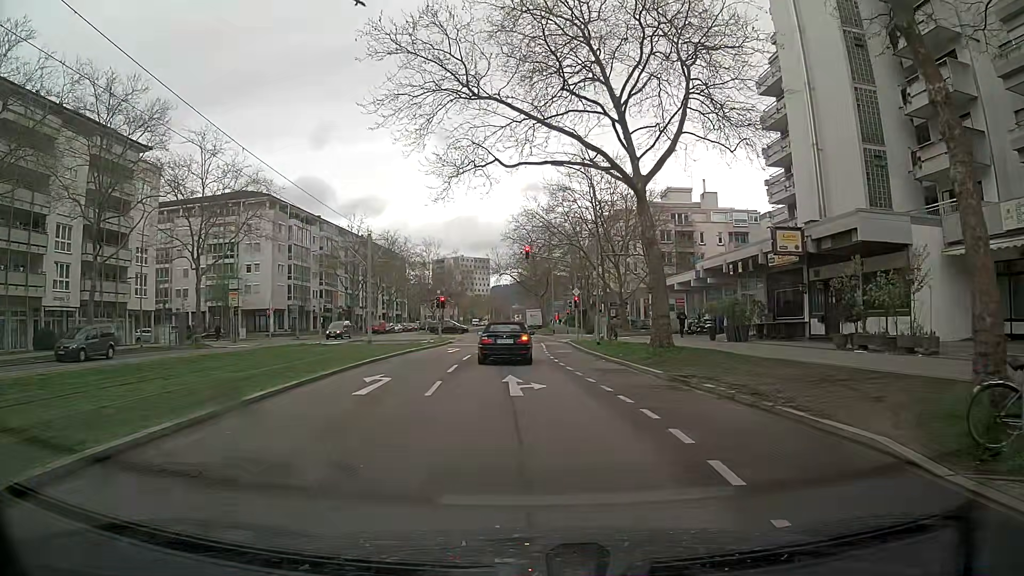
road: tertiary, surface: asphalt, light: Day
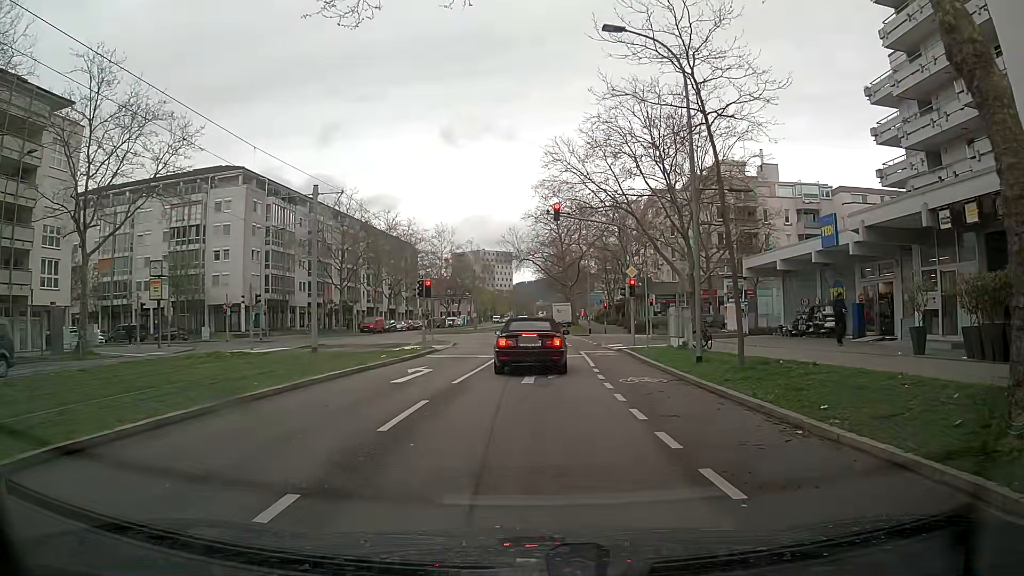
(+0.1, +16.3) m; -1°
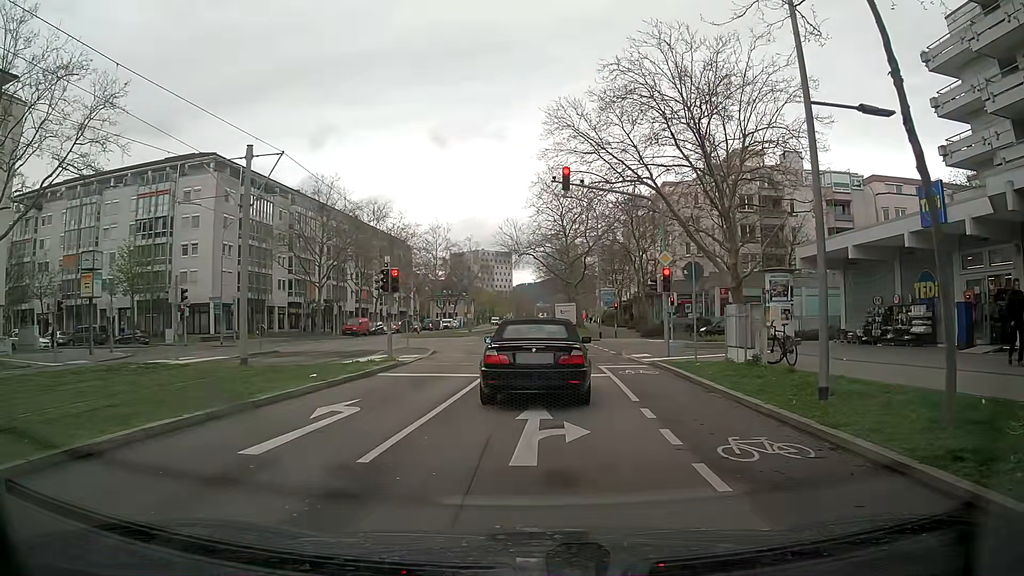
(0.0, +7.6) m; 0°
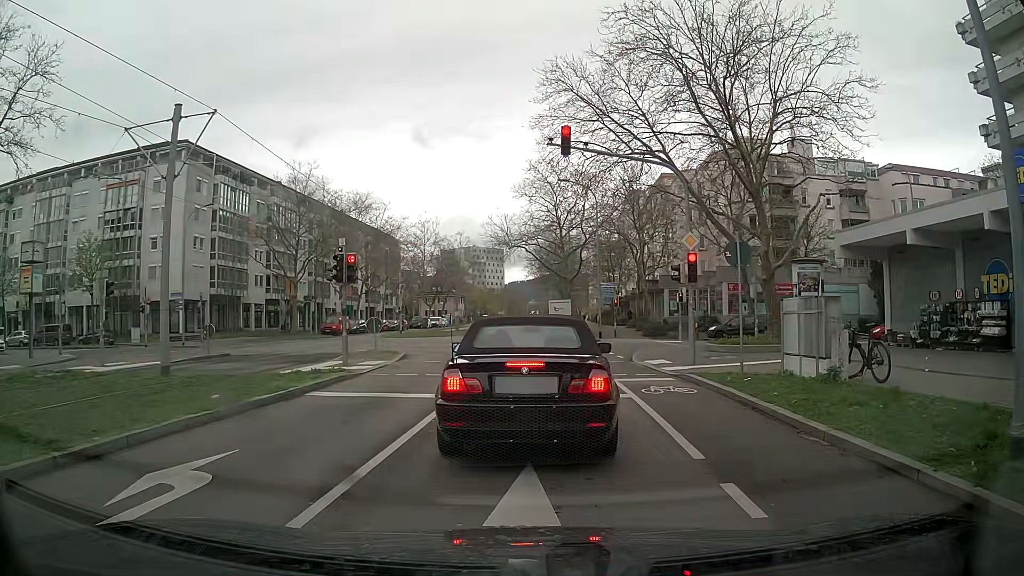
(0.0, +4.6) m; 0°
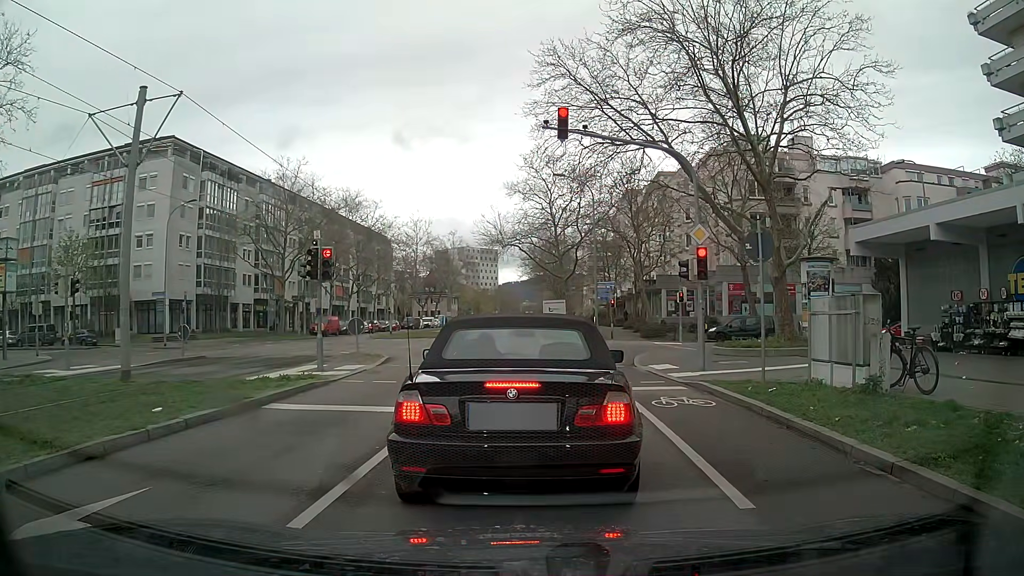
(0.0, +1.6) m; -1°
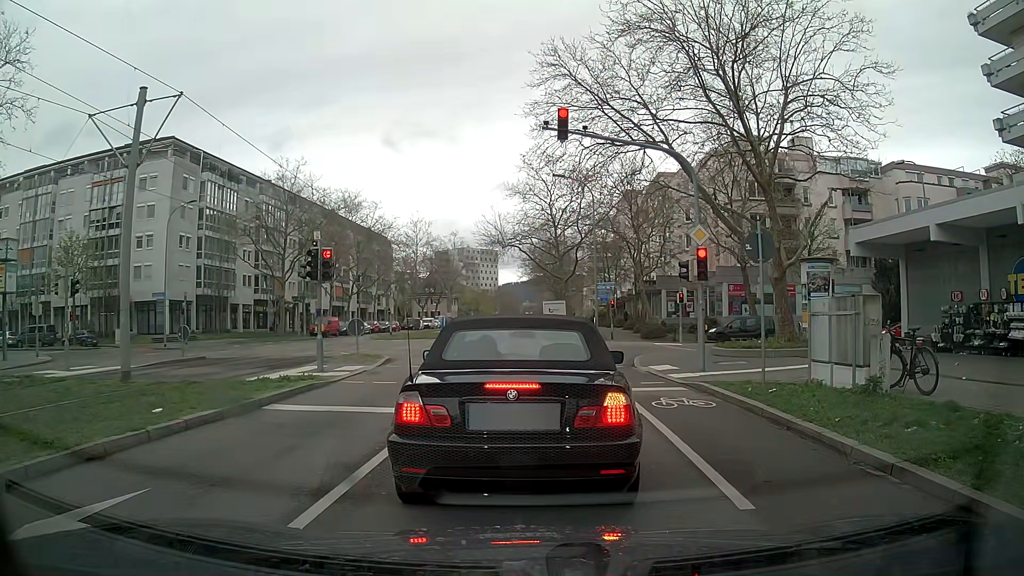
(0.0, +0.1) m; 0°
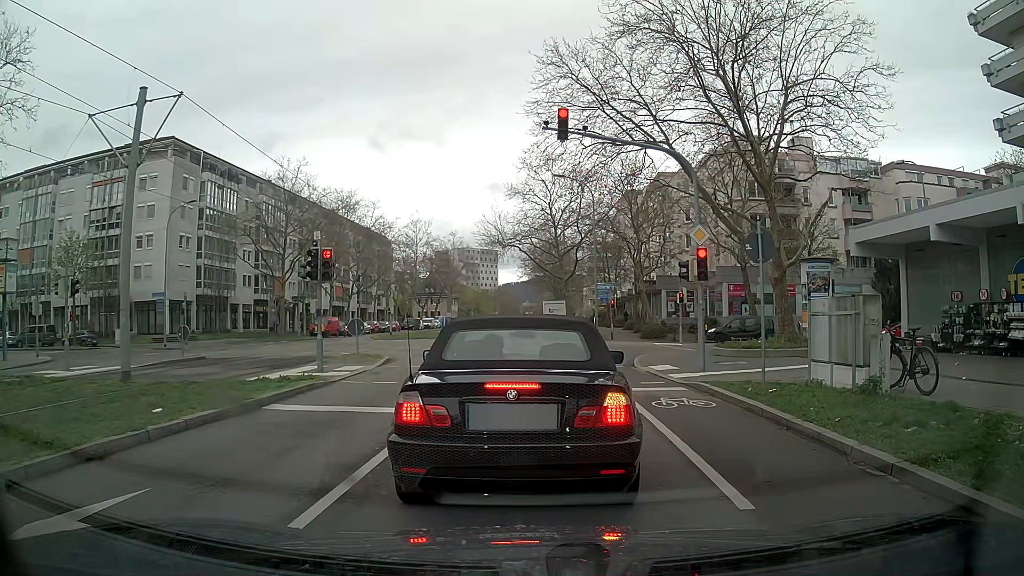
(0.0, 0.0) m; 0°
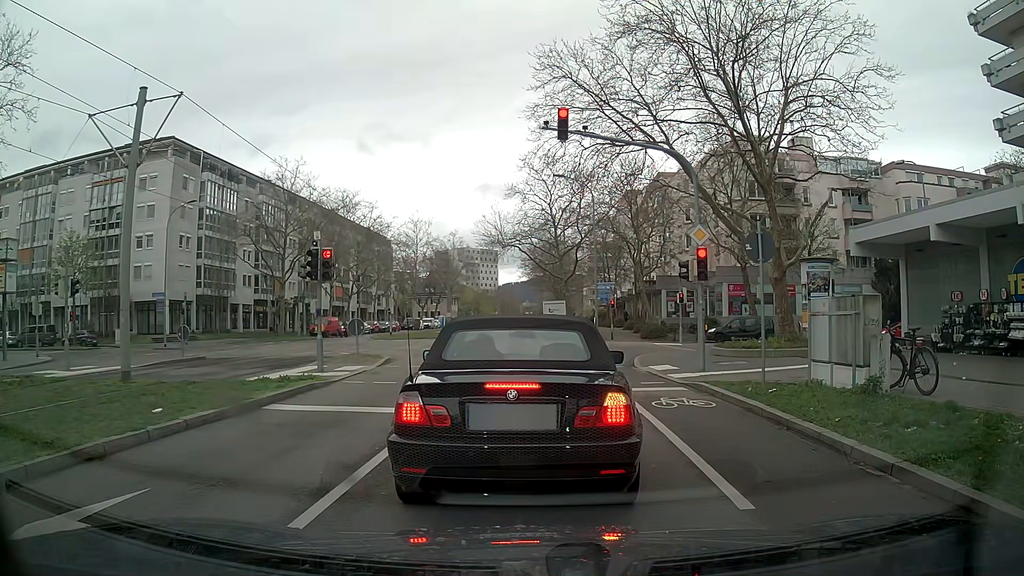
(0.0, 0.0) m; 0°
